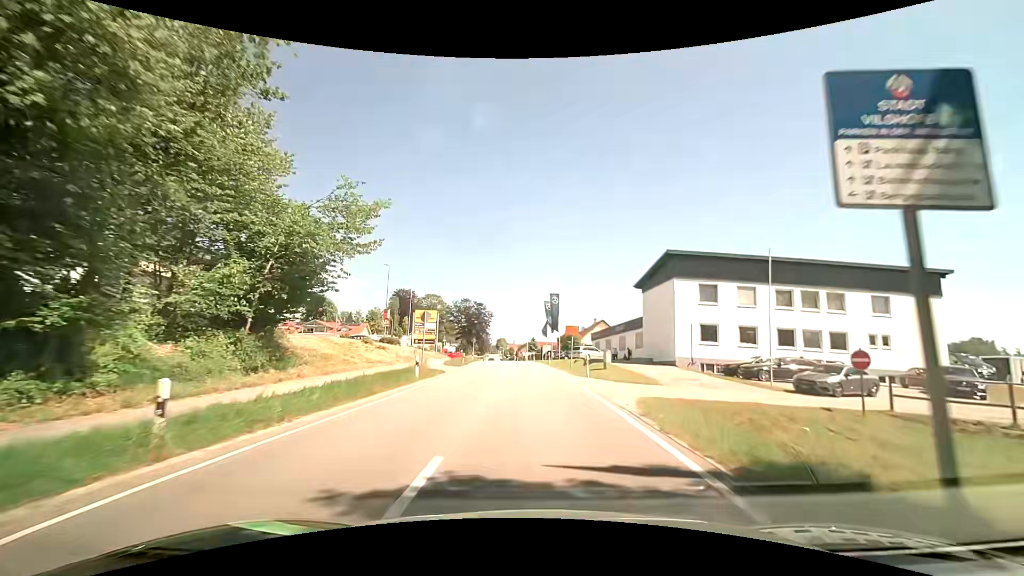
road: tertiary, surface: asphalt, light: Day
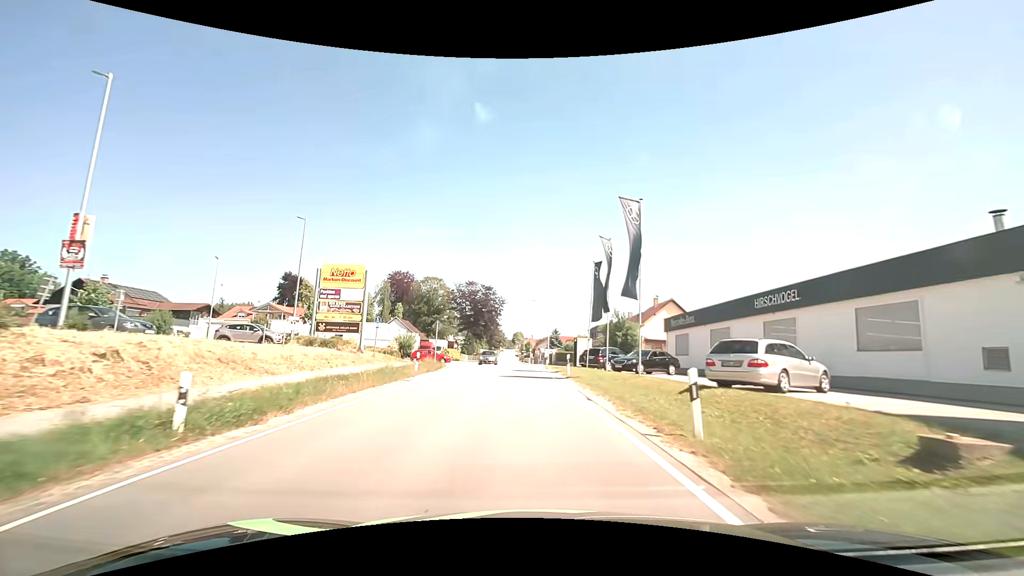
(-0.3, +36.5) m; -2°
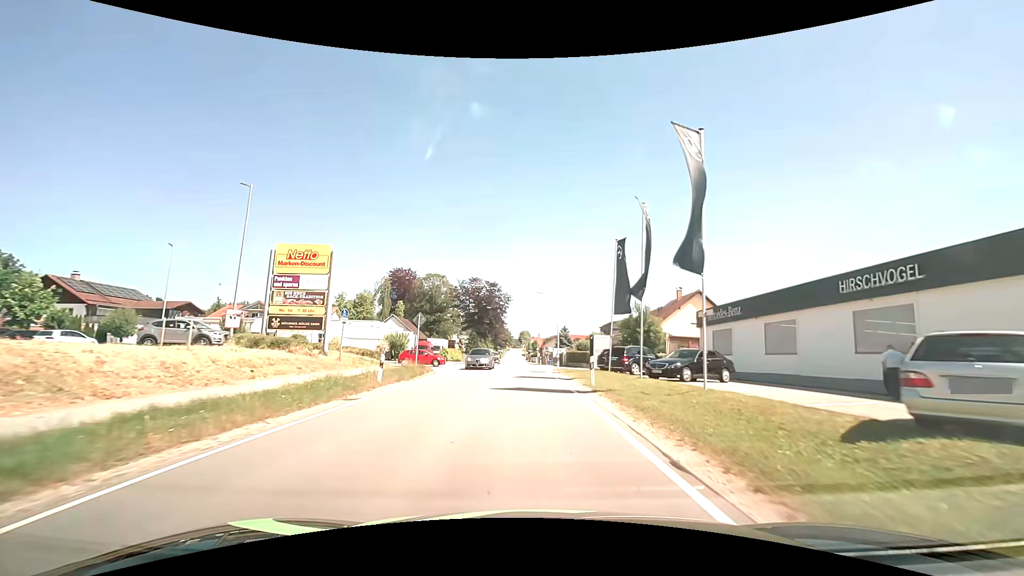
(0.0, +7.2) m; -1°
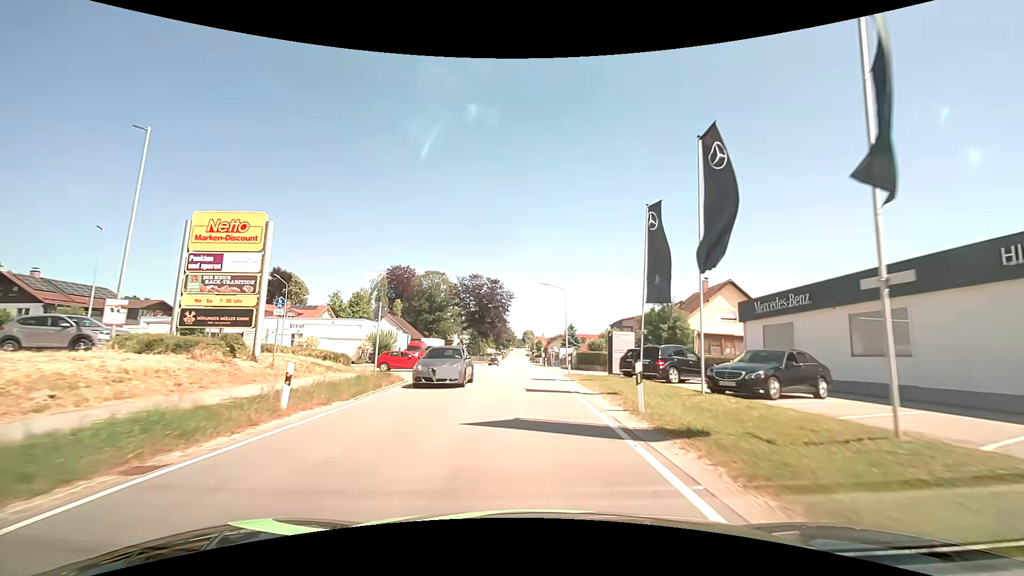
(0.0, +7.2) m; 0°
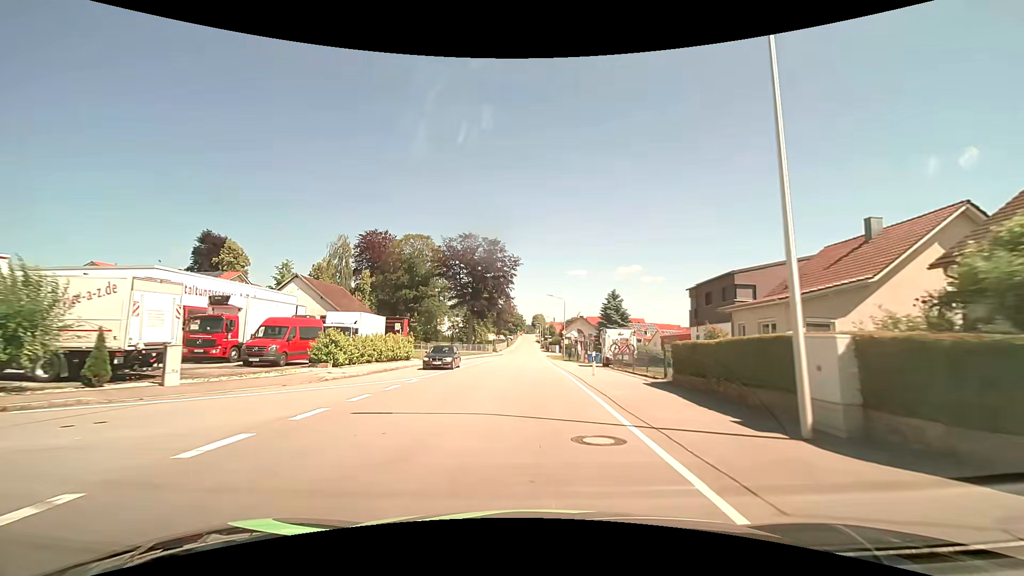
(-0.6, +37.0) m; -1°
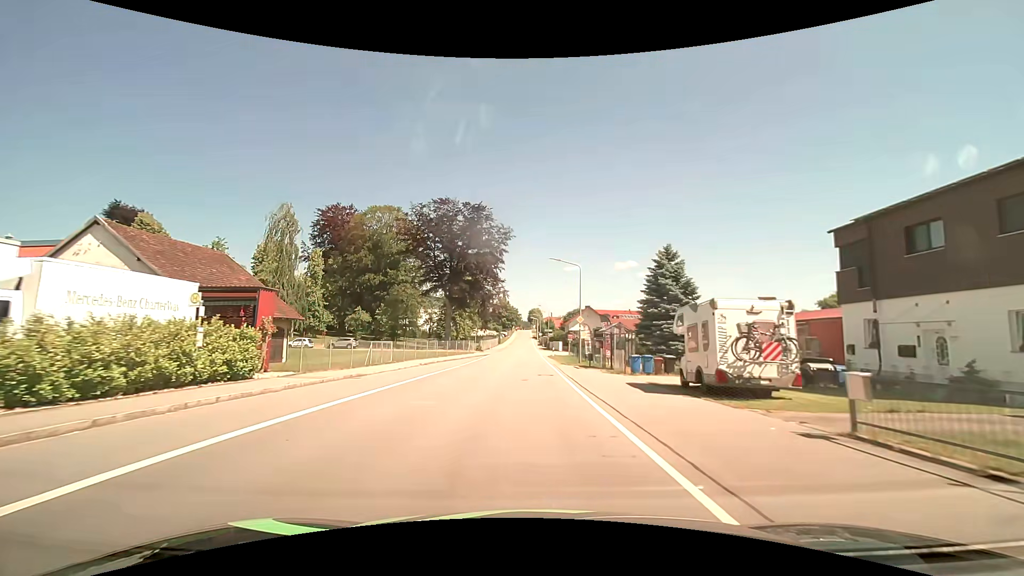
(+0.2, +23.2) m; +1°
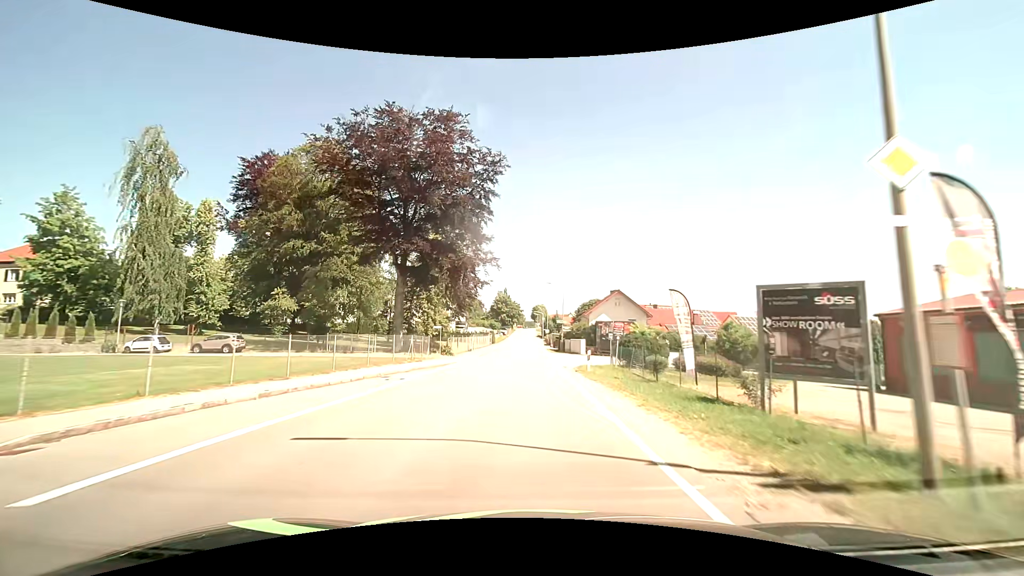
(-0.2, +30.7) m; -1°
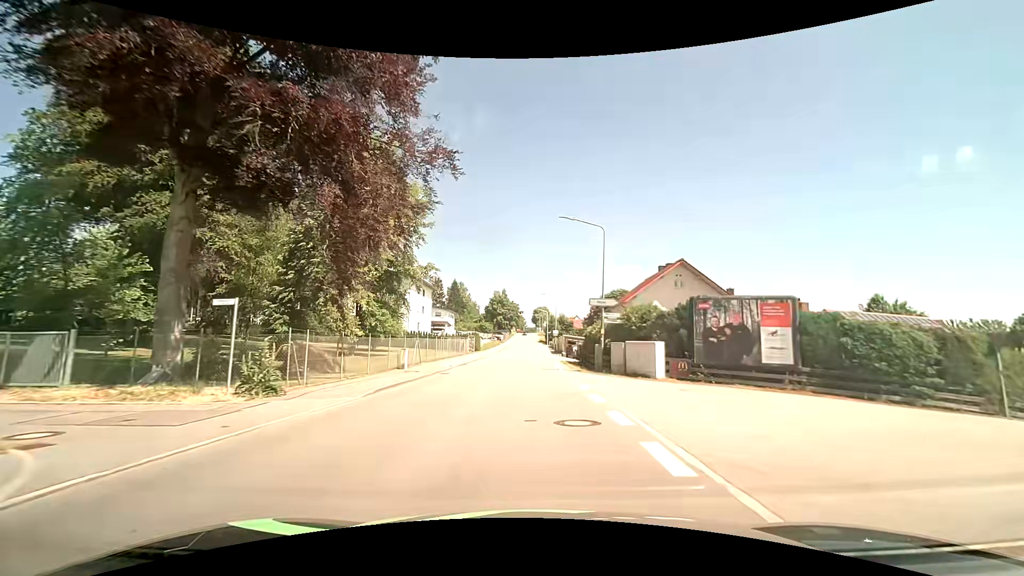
(0.0, +30.0) m; 0°
(0, +10) (0, +20) (0, +30) (0, +40) (0, +50) (0, +60) (0, +70) (0, +80) (0, +90) (0, +100) m
